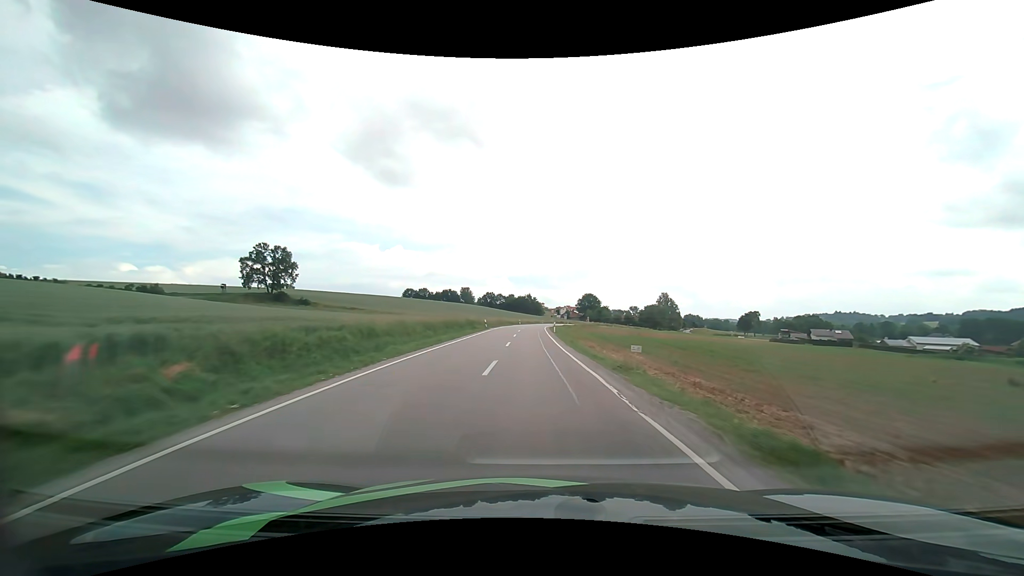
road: secondary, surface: asphalt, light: Day
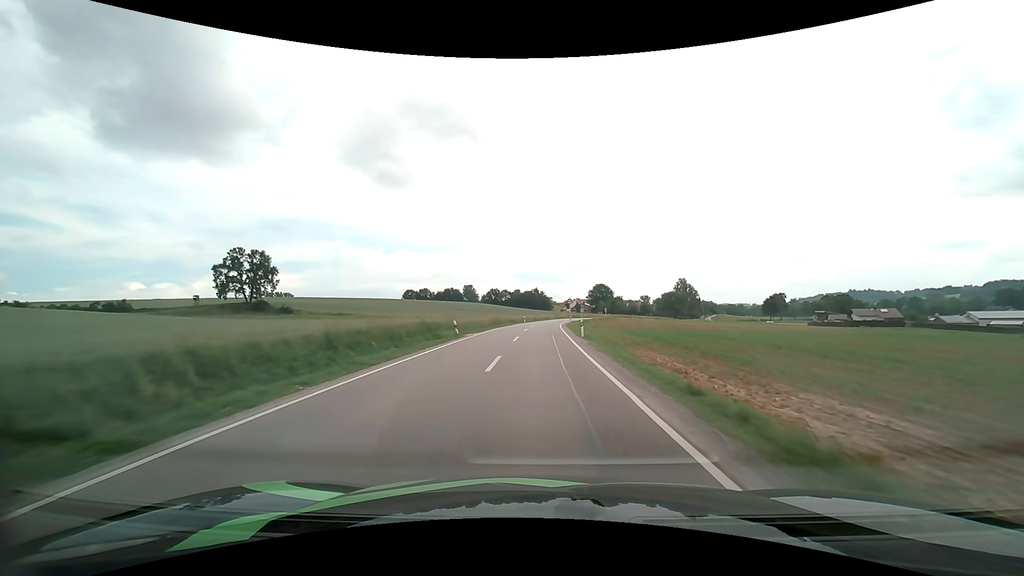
(-0.4, +24.0) m; -1°
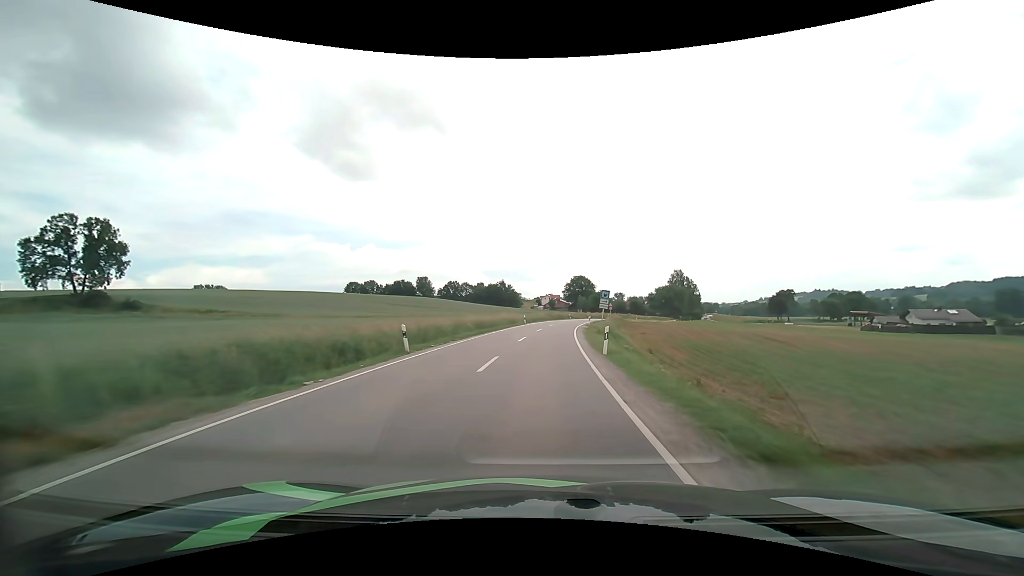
(+1.2, +59.8) m; +4°
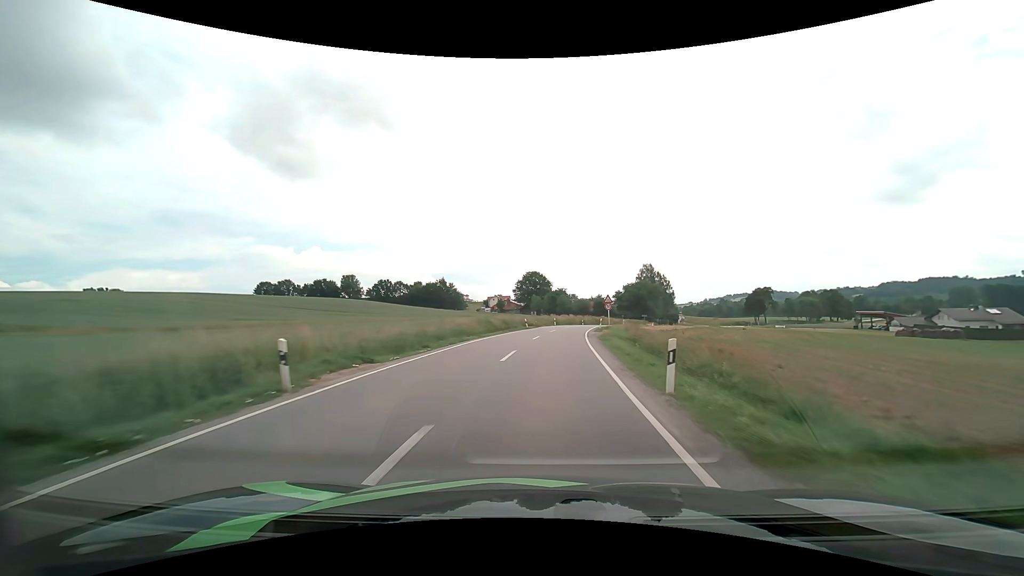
(+2.1, +45.2) m; +6°
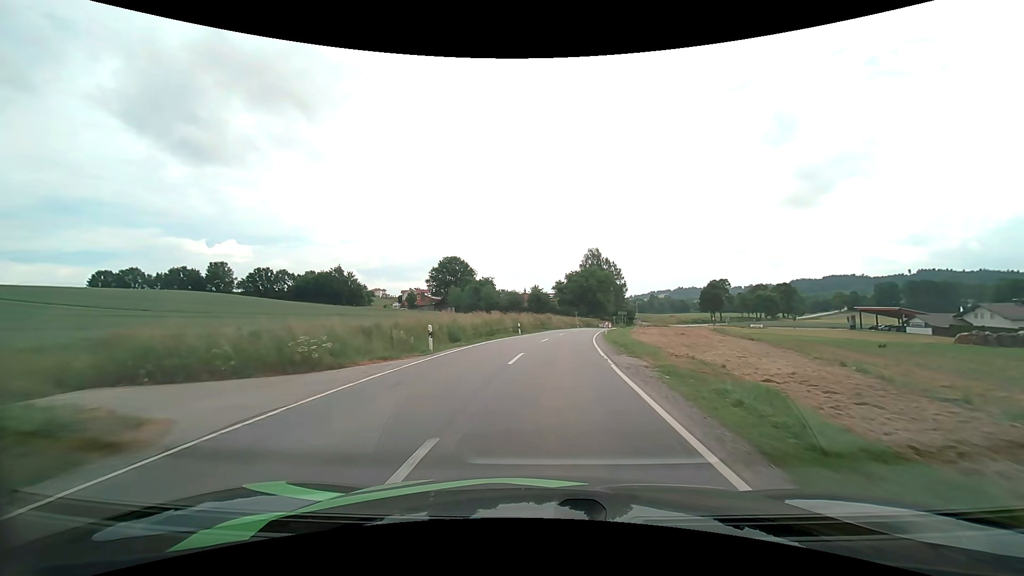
(+3.4, +47.7) m; +8°
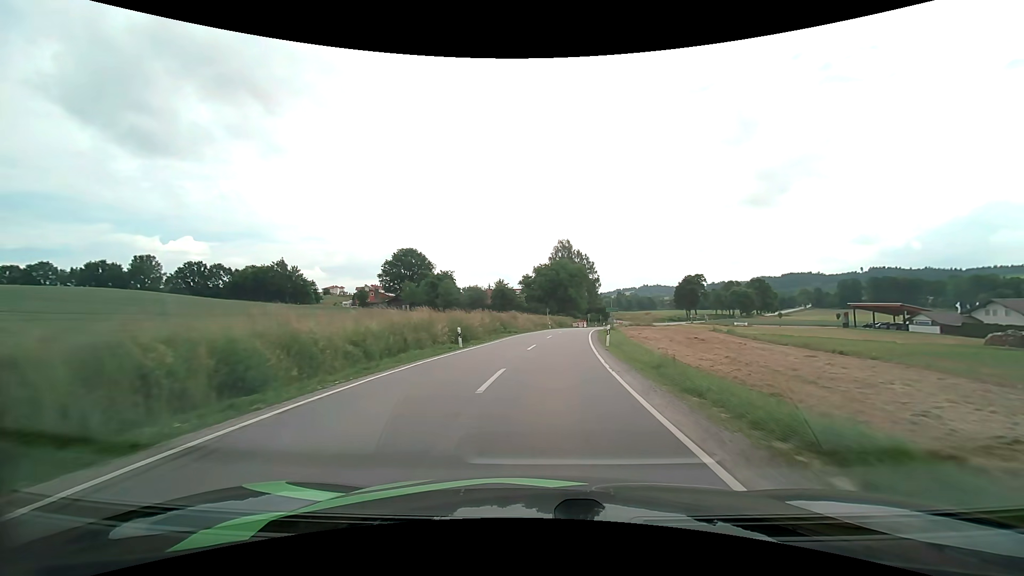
(+0.5, +16.9) m; +4°
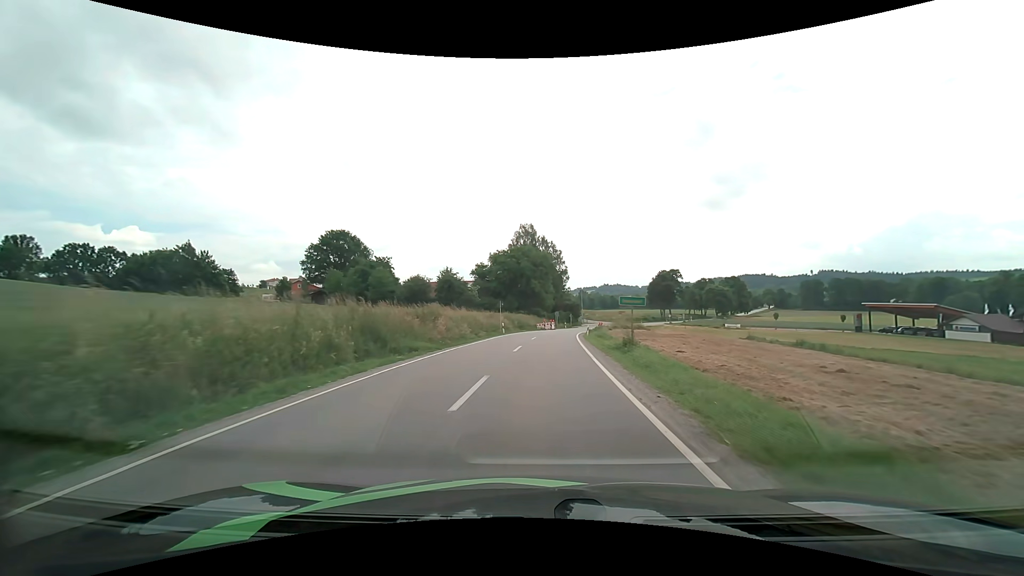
(+1.1, +25.5) m; +4°
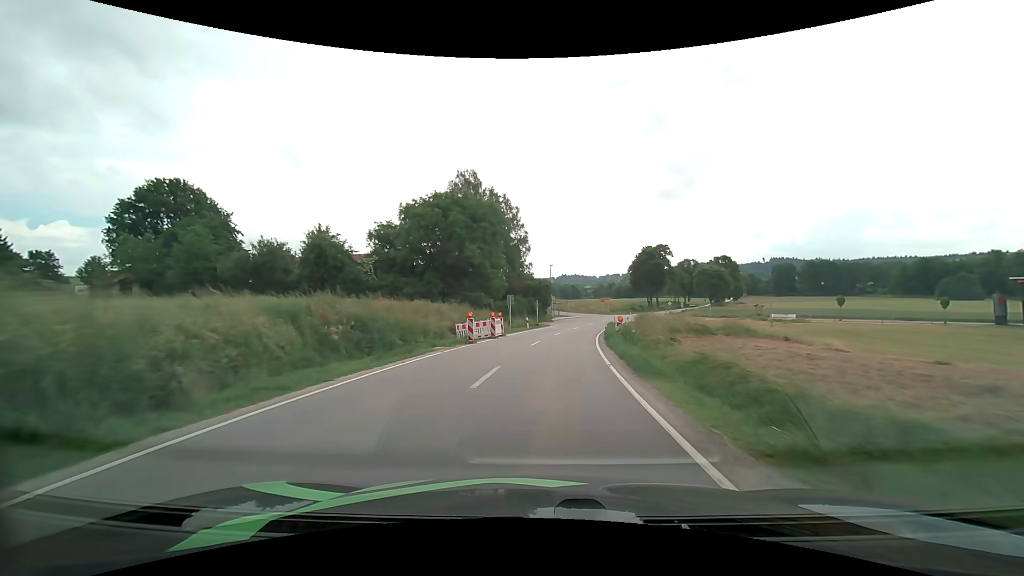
(+1.9, +45.1) m; +5°
(0, +10) (+1, +20) (+2, +30) (+3, +40) (+5, +50) (+7, +59) (+10, +69) (+13, +79) (+16, +88) (+19, +97) m
